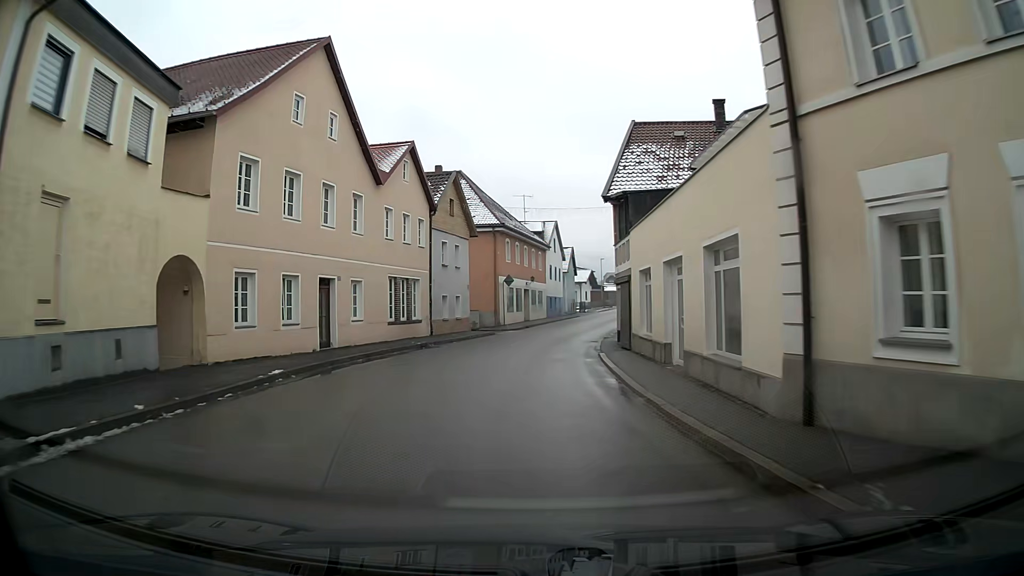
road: primary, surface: asphalt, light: Day
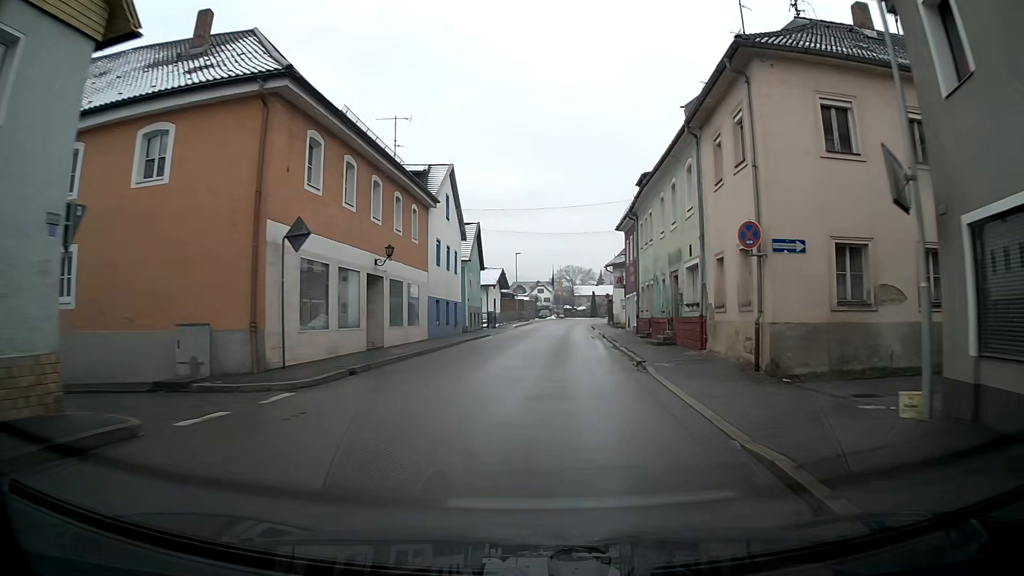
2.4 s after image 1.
(+1.5, +29.9) m; +9°
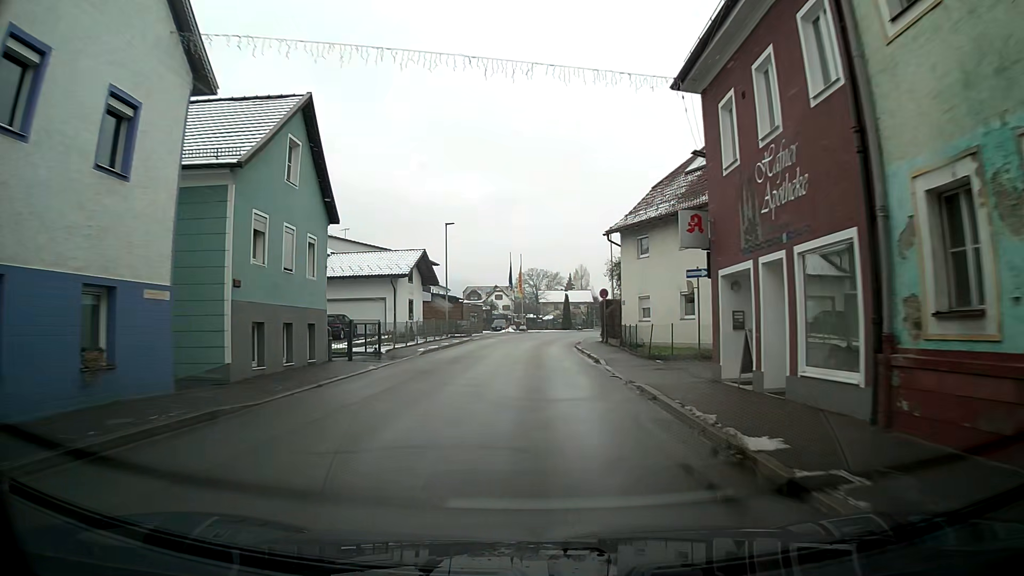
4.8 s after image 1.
(+1.1, +30.6) m; +3°
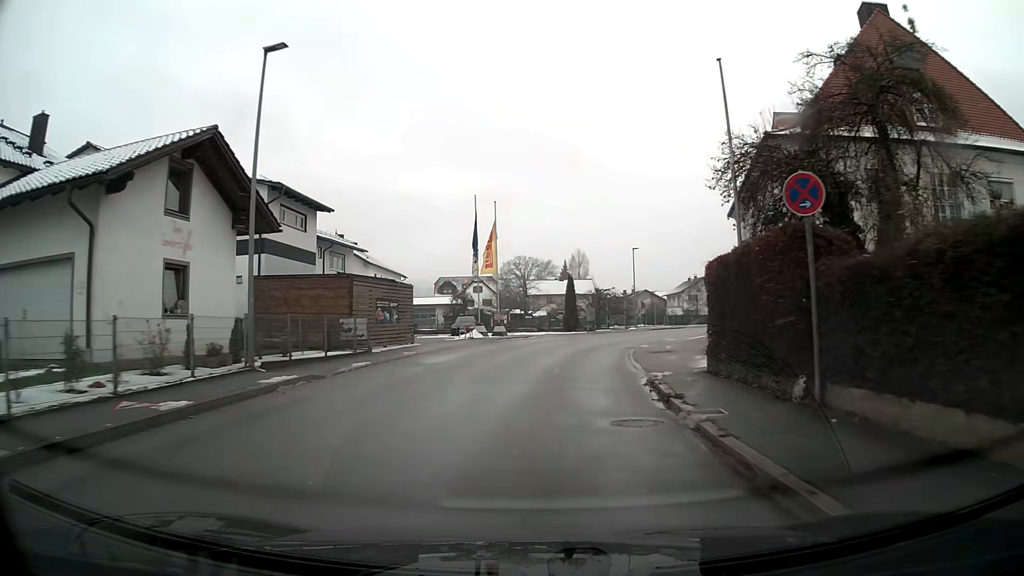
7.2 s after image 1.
(+0.3, +30.3) m; +1°
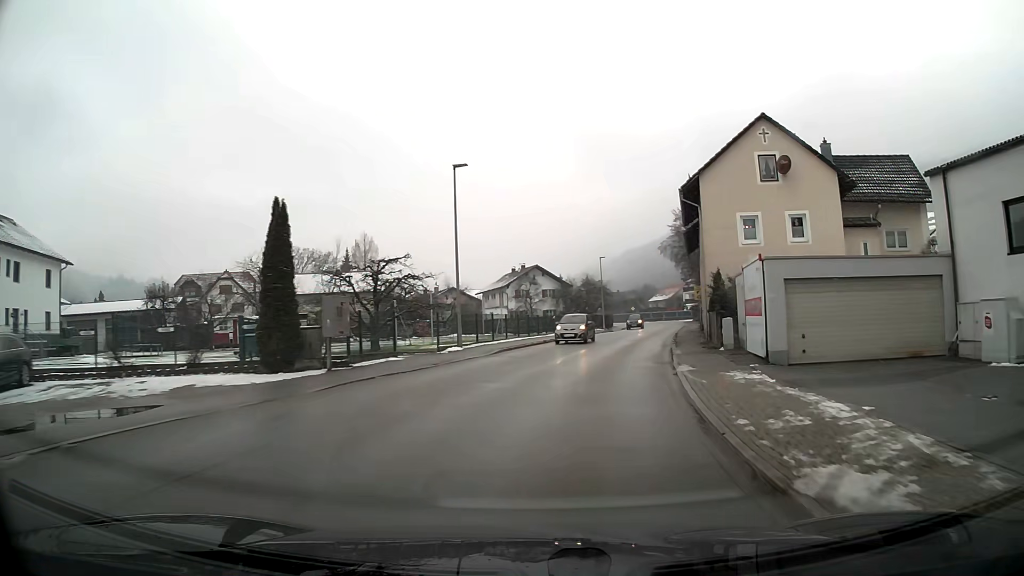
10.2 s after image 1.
(+4.5, +36.3) m; +18°
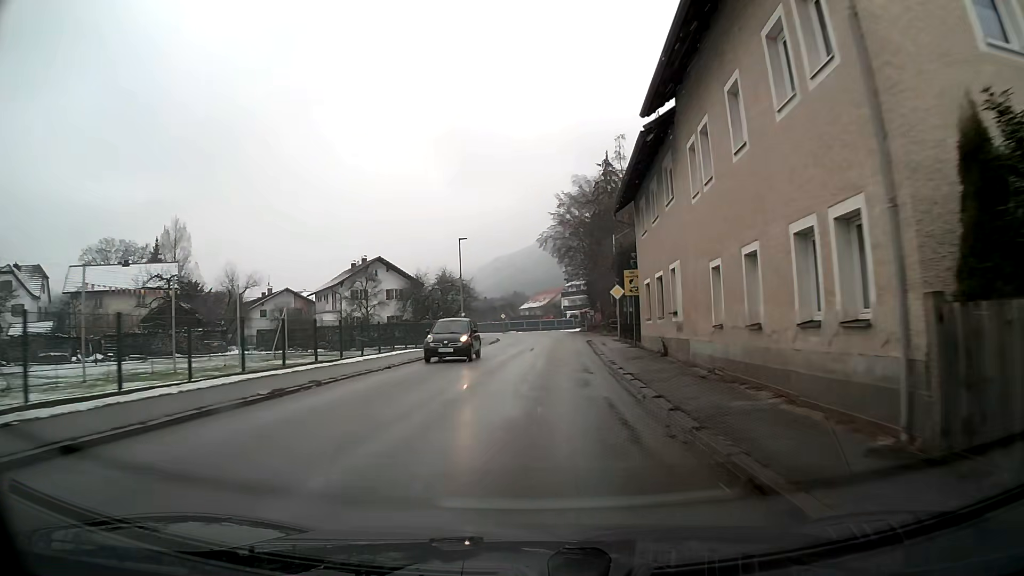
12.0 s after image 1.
(+2.2, +22.6) m; +9°
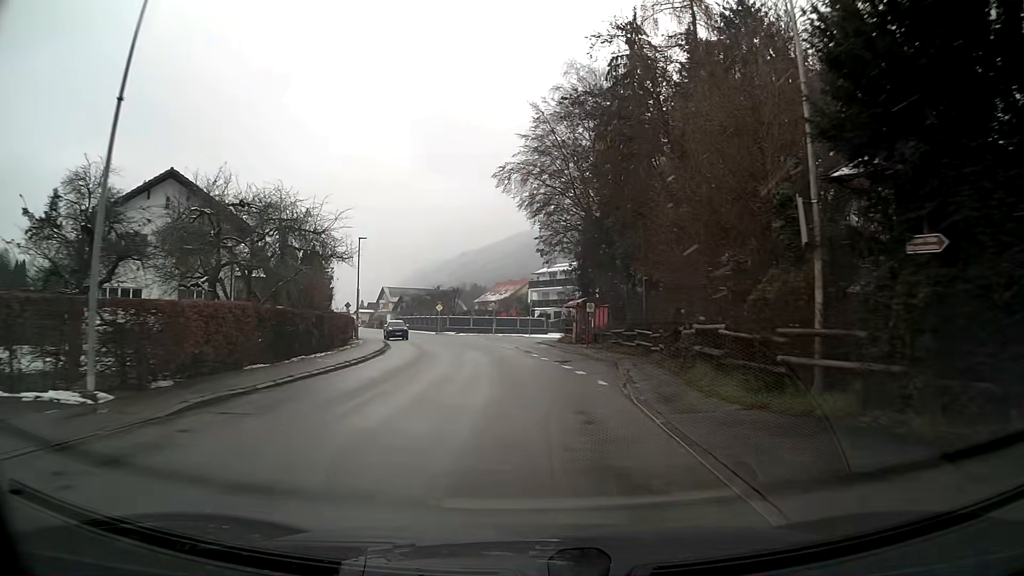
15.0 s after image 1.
(+1.4, +39.2) m; +3°
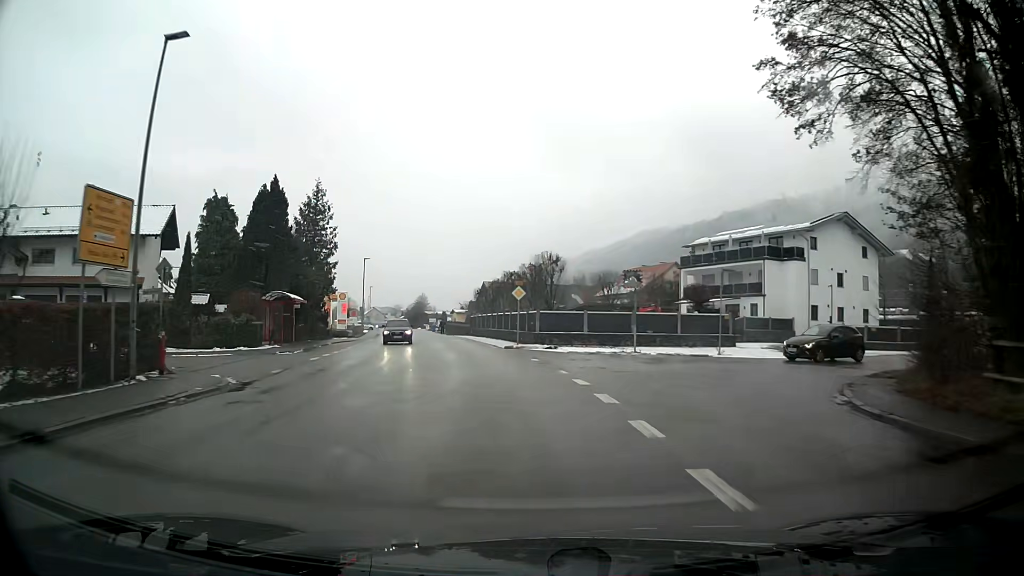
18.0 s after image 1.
(-3.0, +39.2) m; -11°
(0, +10) (-1, +20) (-2, +30) (-4, +40) (-6, +50) (-7, +59) (-9, +69) (-12, +79) (-14, +89) (-17, +98) m
